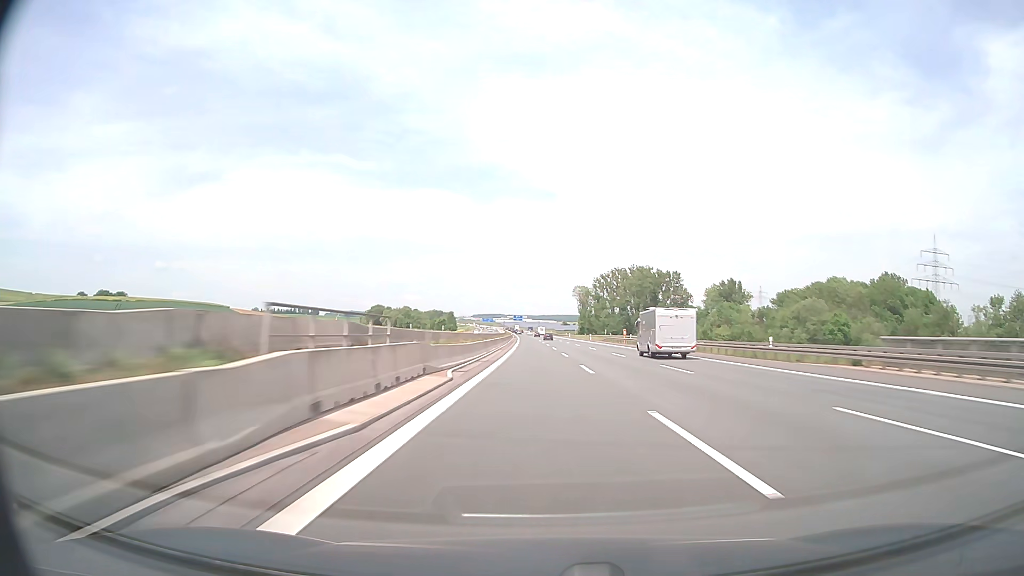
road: motorway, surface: asphalt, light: Day
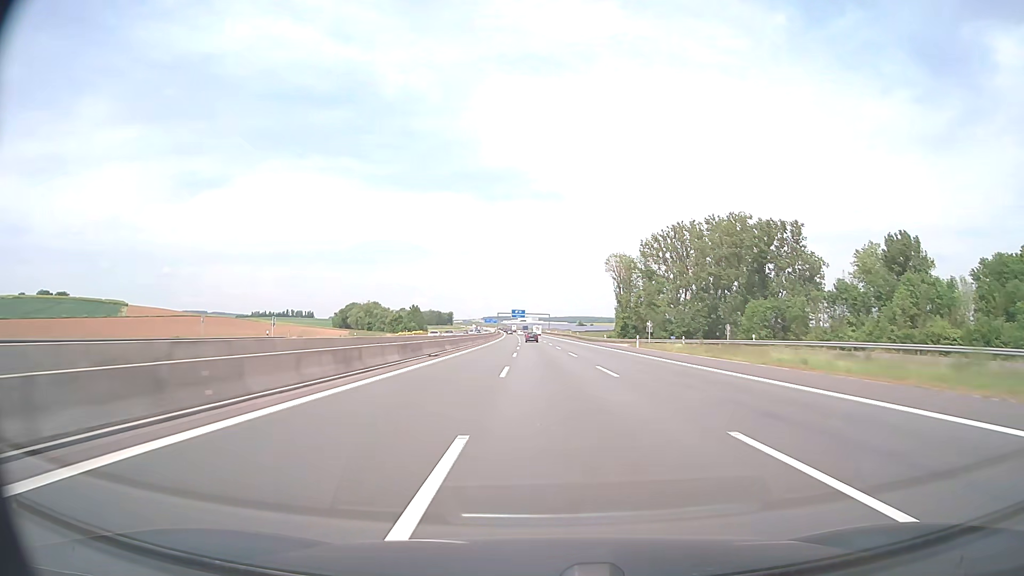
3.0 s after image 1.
(0.0, +127.8) m; -1°
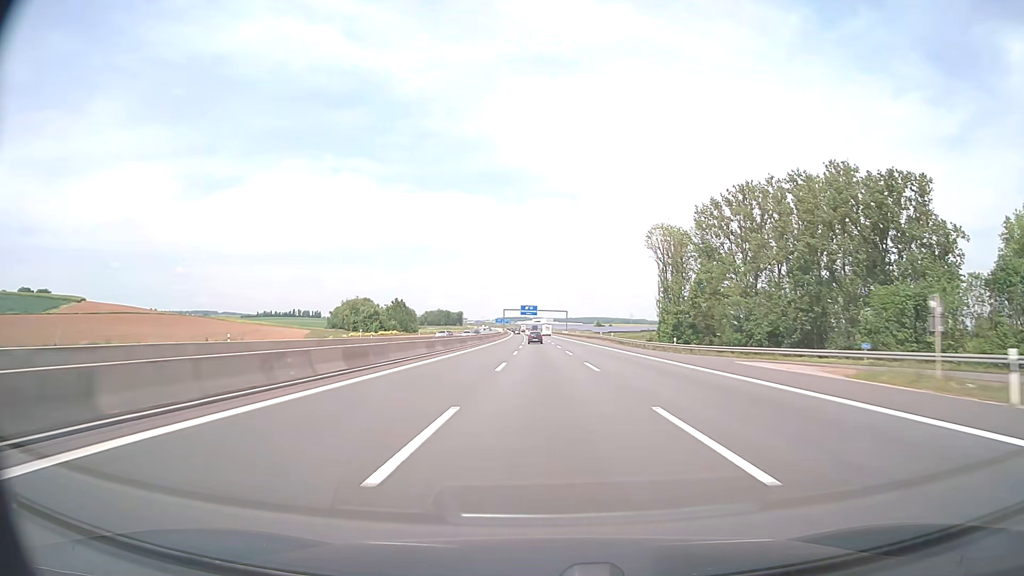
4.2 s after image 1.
(-0.6, +50.5) m; -1°
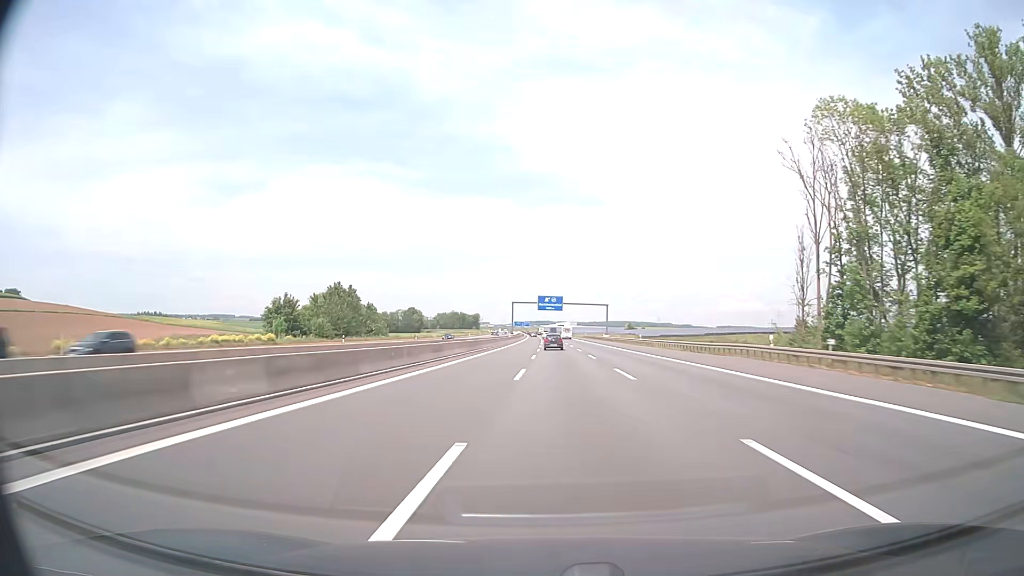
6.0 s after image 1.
(-1.3, +75.1) m; -2°
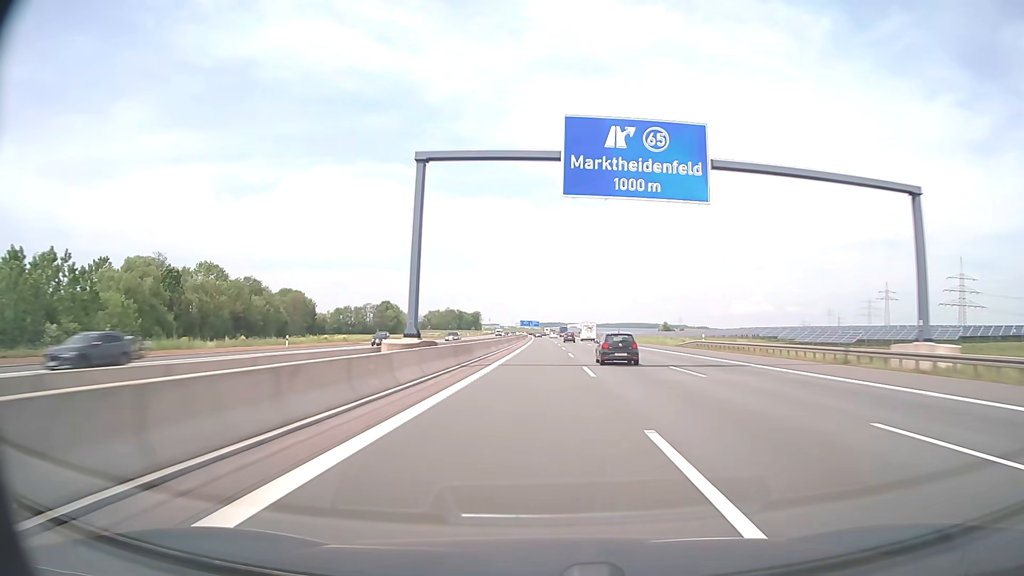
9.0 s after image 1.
(-1.8, +124.2) m; -1°
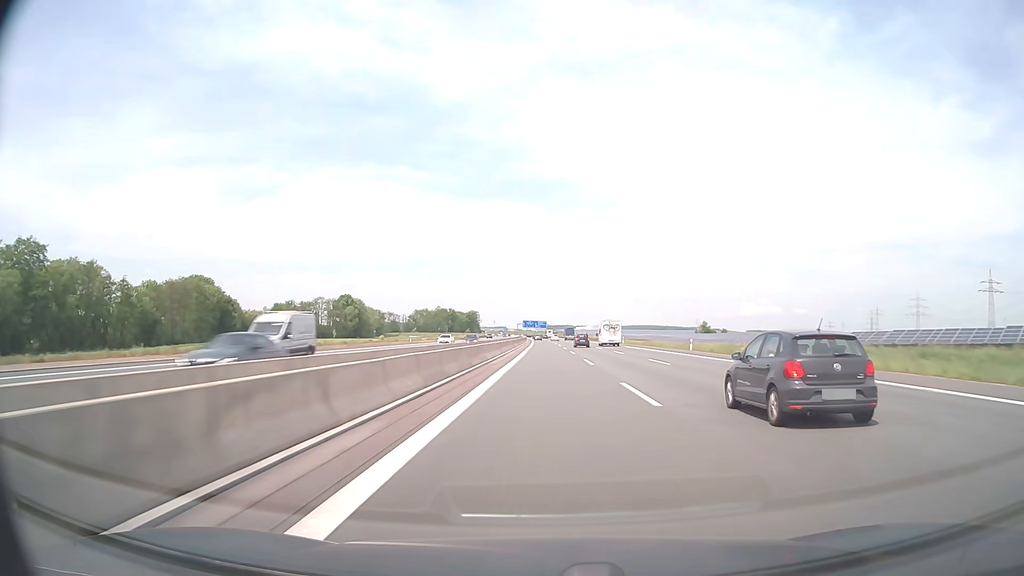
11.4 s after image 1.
(-0.2, +97.8) m; -1°
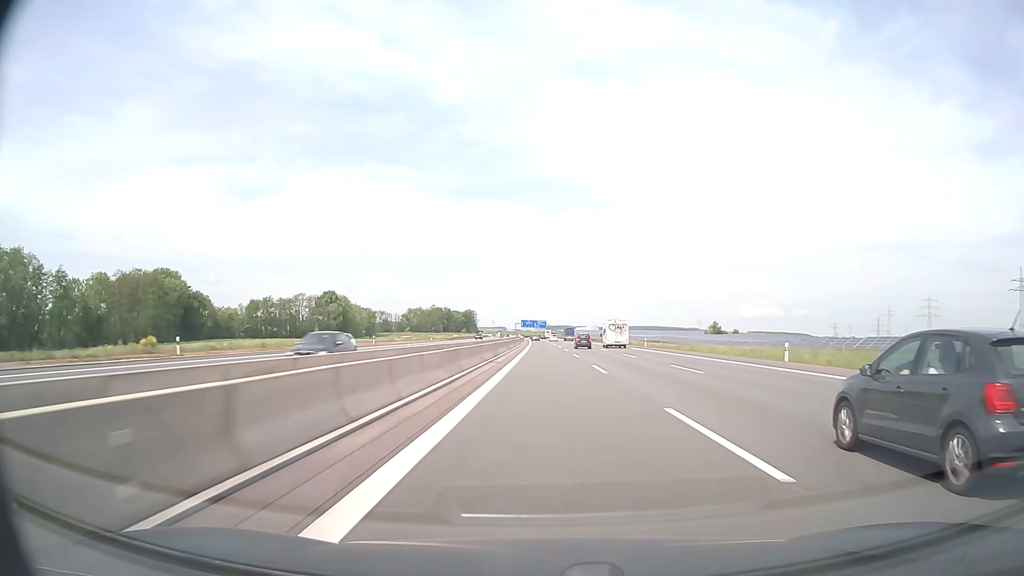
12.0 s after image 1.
(-0.1, +24.4) m; 0°
(0, +10) (0, +20) (0, +30) (0, +40) (0, +50) (0, +60) (0, +70) (0, +80) (0, +90) (0, +100) m
